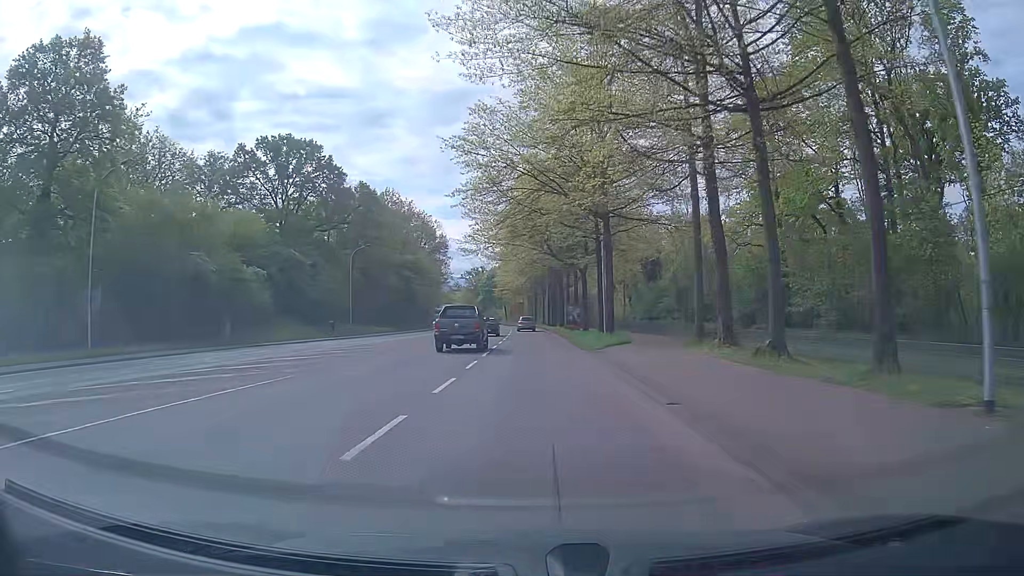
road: secondary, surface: asphalt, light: Day
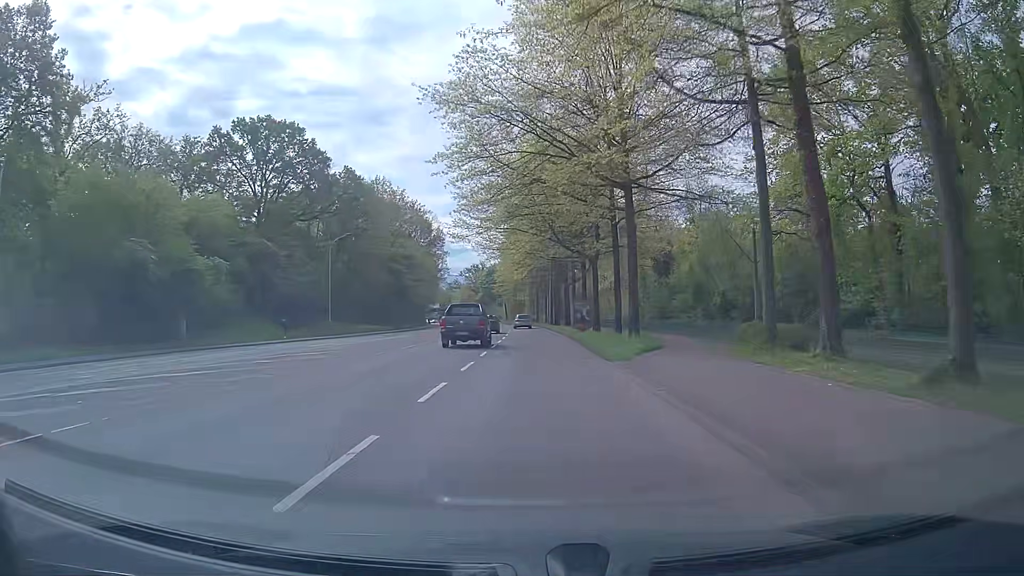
(-0.1, +8.0) m; 0°
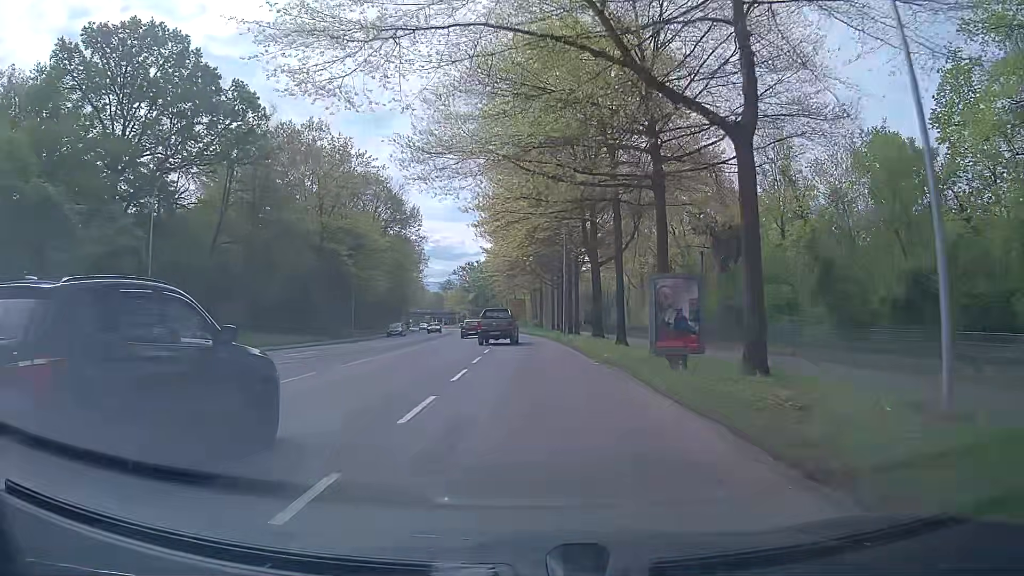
(0.0, +31.9) m; 0°
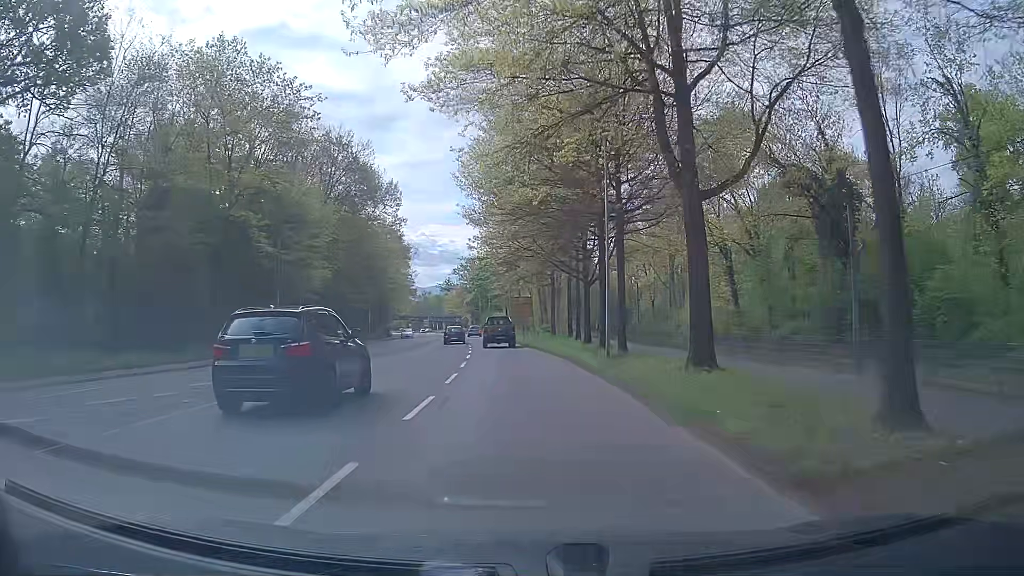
(0.0, +23.3) m; 0°
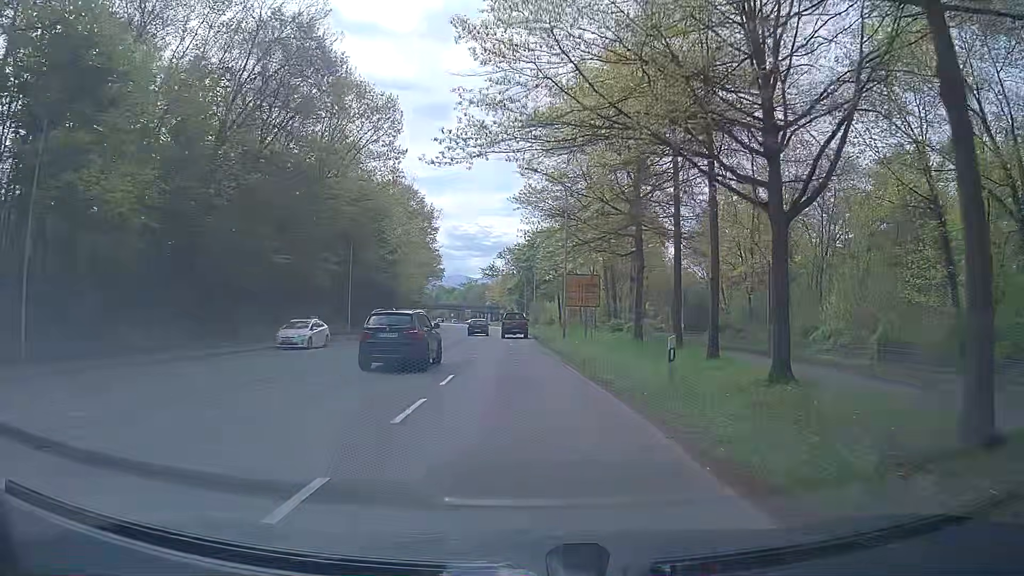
(-1.1, +31.0) m; -4°
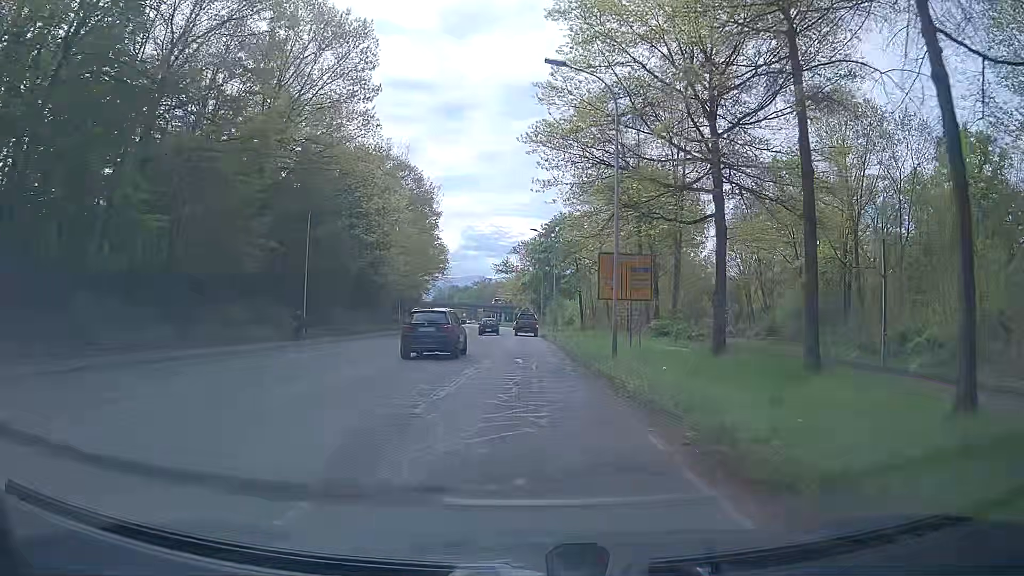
(-0.3, +15.6) m; -2°
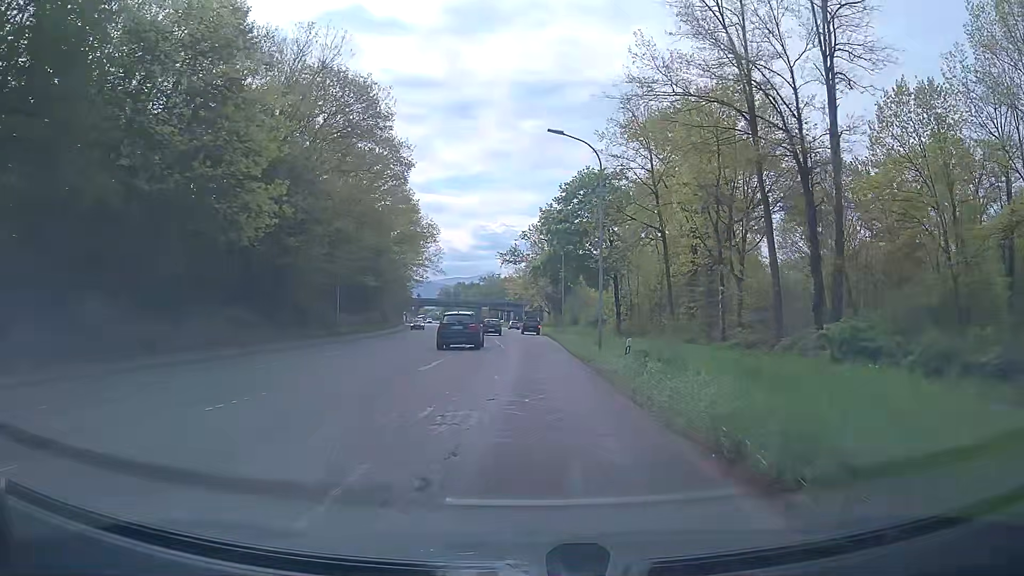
(-0.3, +31.2) m; -1°
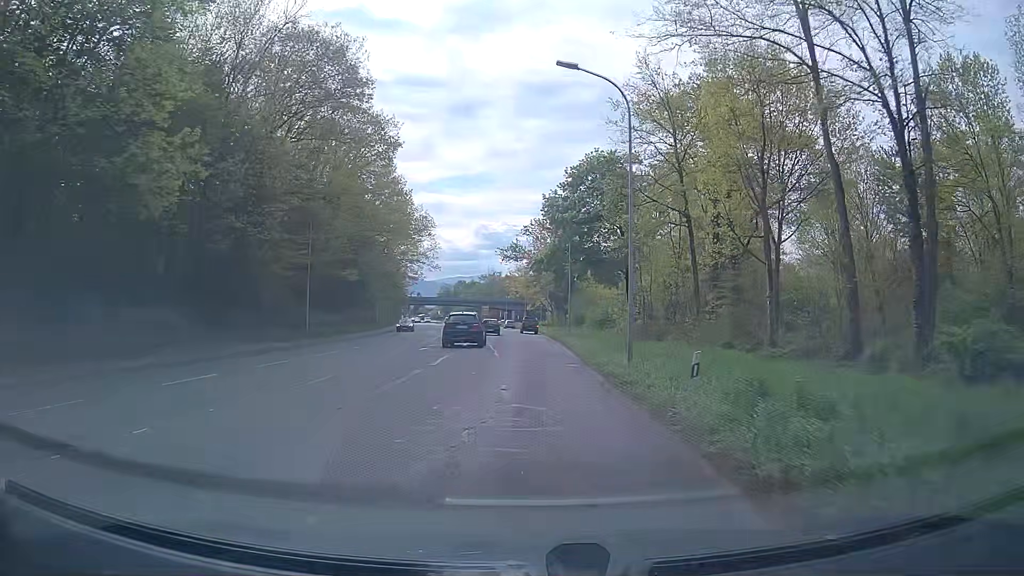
(0.0, +7.8) m; +1°
(0, +10) (0, +20) (0, +30) (0, +40) (0, +50) (-1, +60) (-1, +70) (-2, +80) (-3, +90) (-4, +100) m
